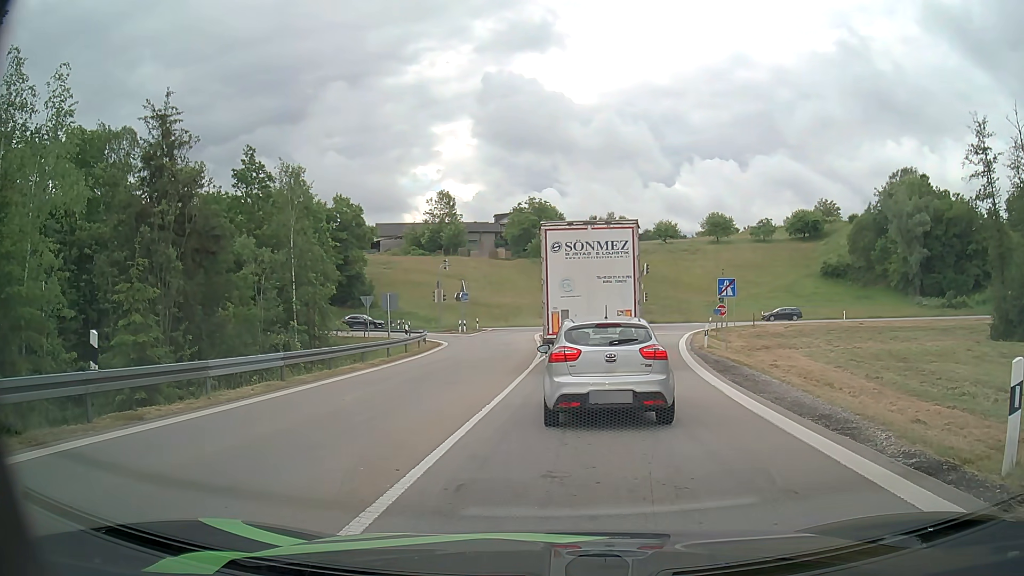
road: motorway_link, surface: asphalt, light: Day
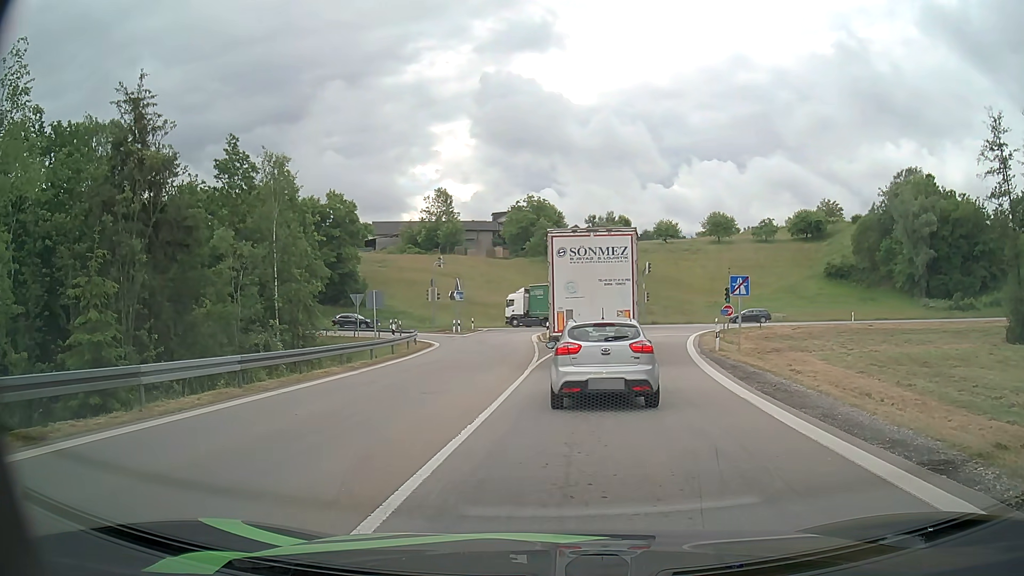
(0.0, +2.5) m; +1°
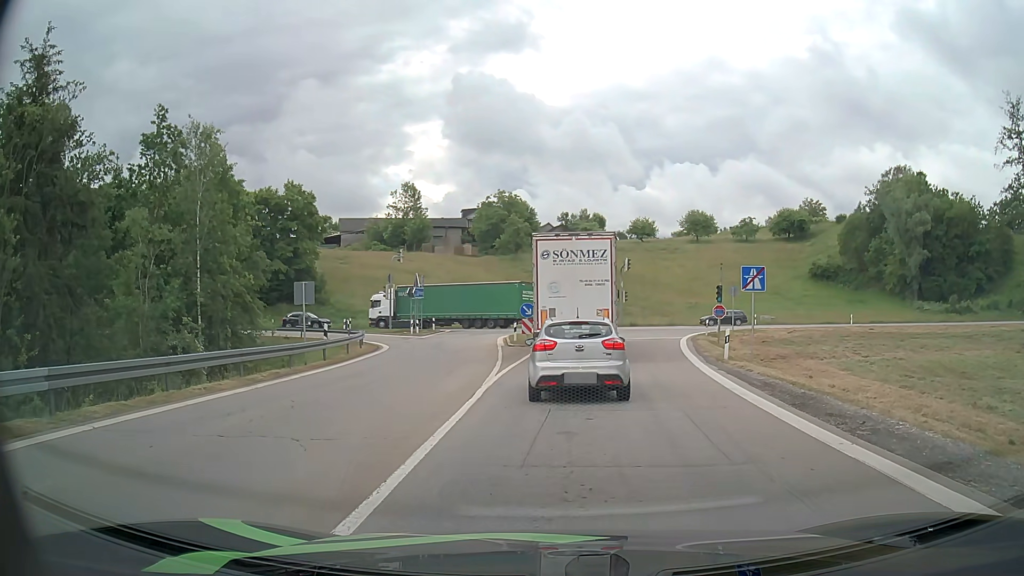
(+0.1, +5.9) m; +3°
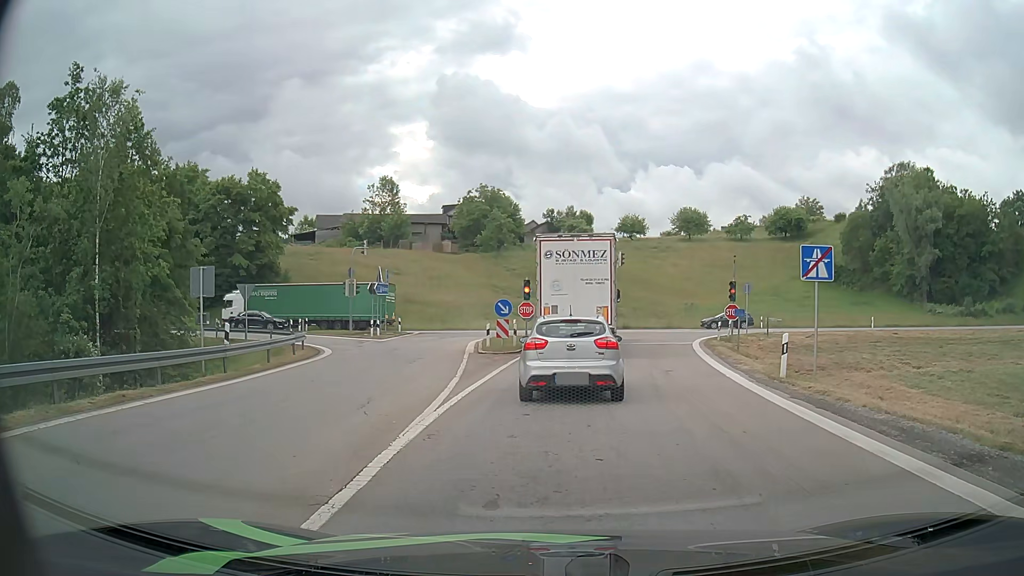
(+0.1, +6.9) m; +1°
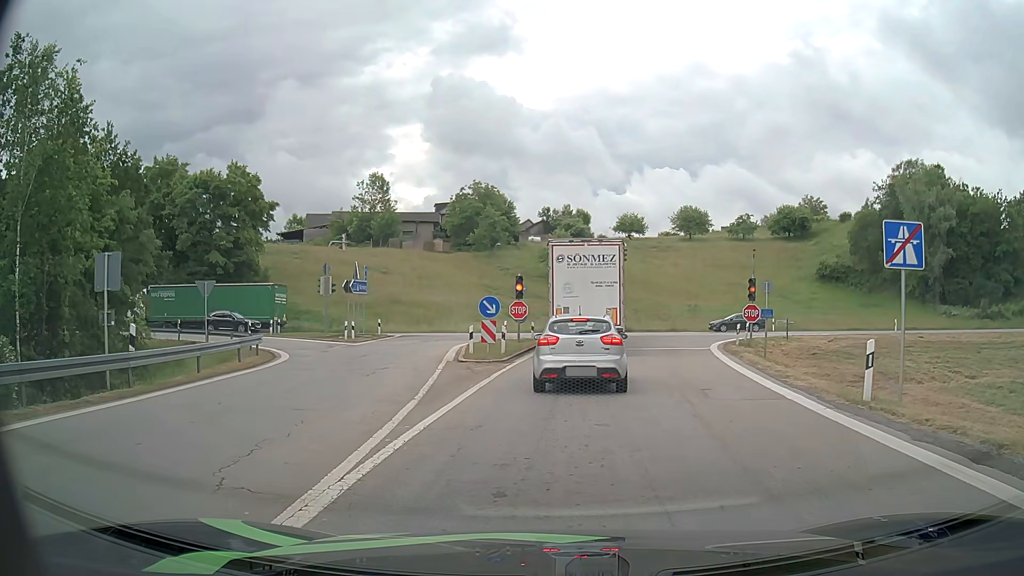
(0.0, +4.5) m; 0°
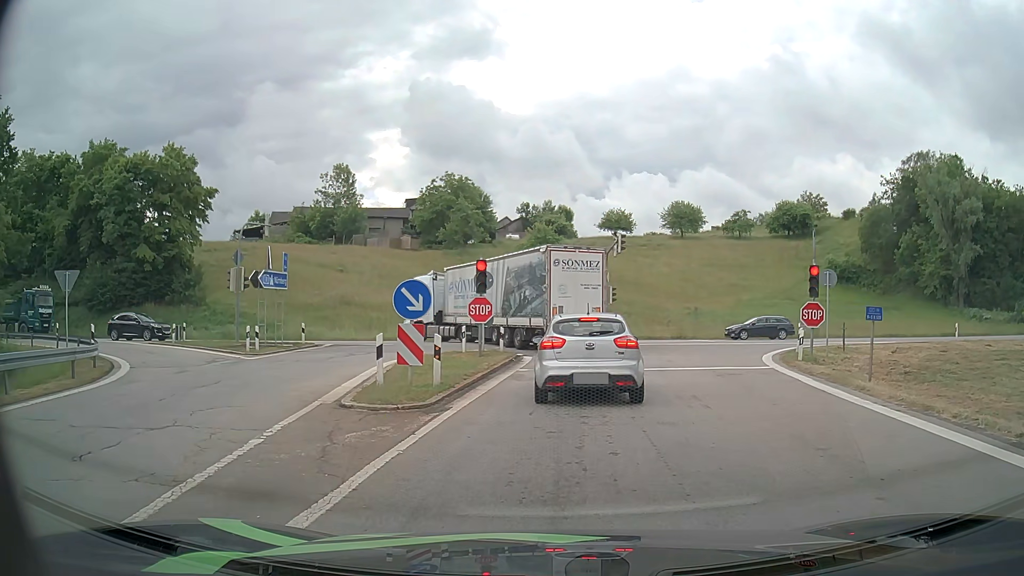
(+0.2, +10.3) m; +2°
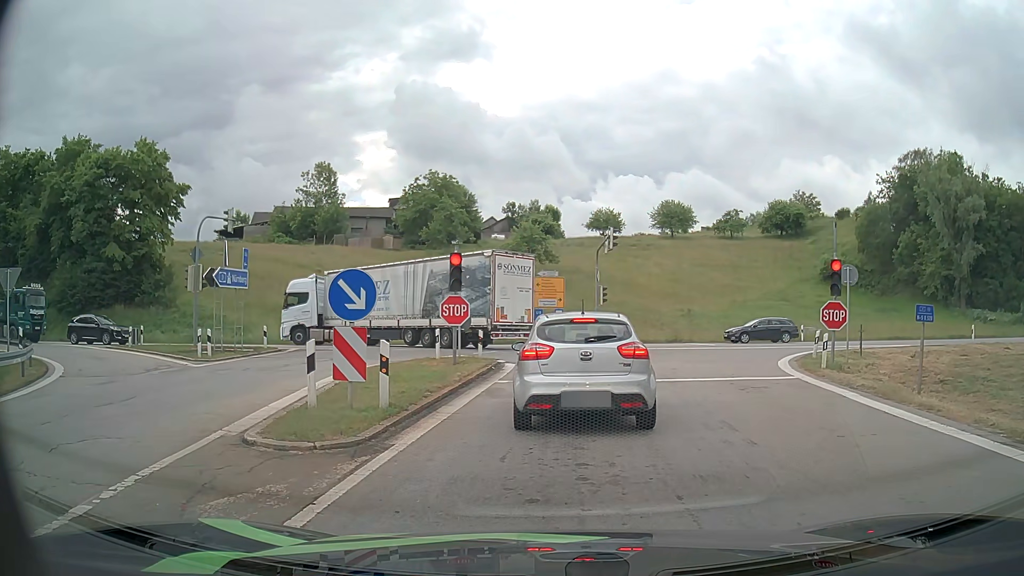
(0.0, +2.9) m; +2°
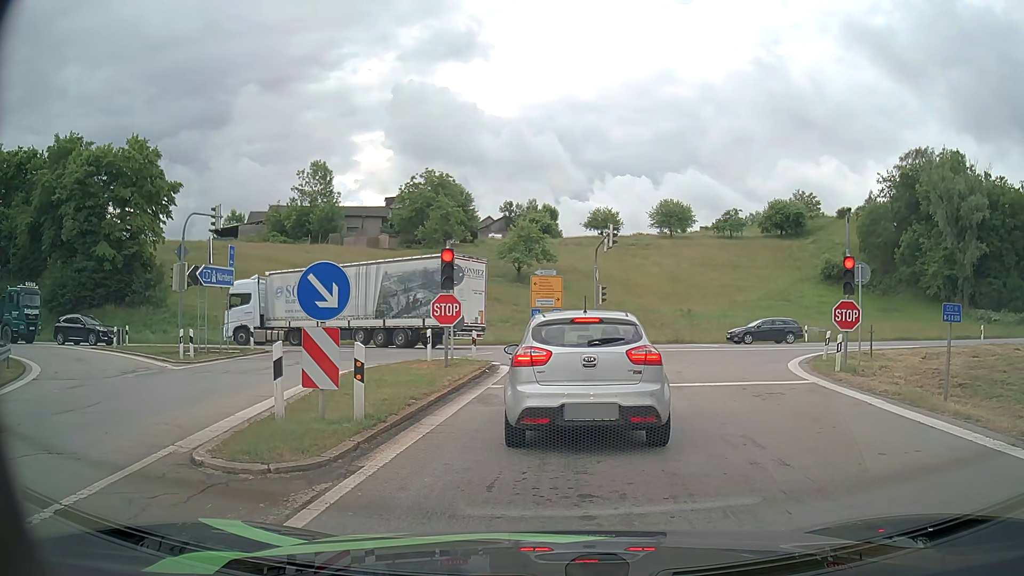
(0.0, +1.1) m; -2°
